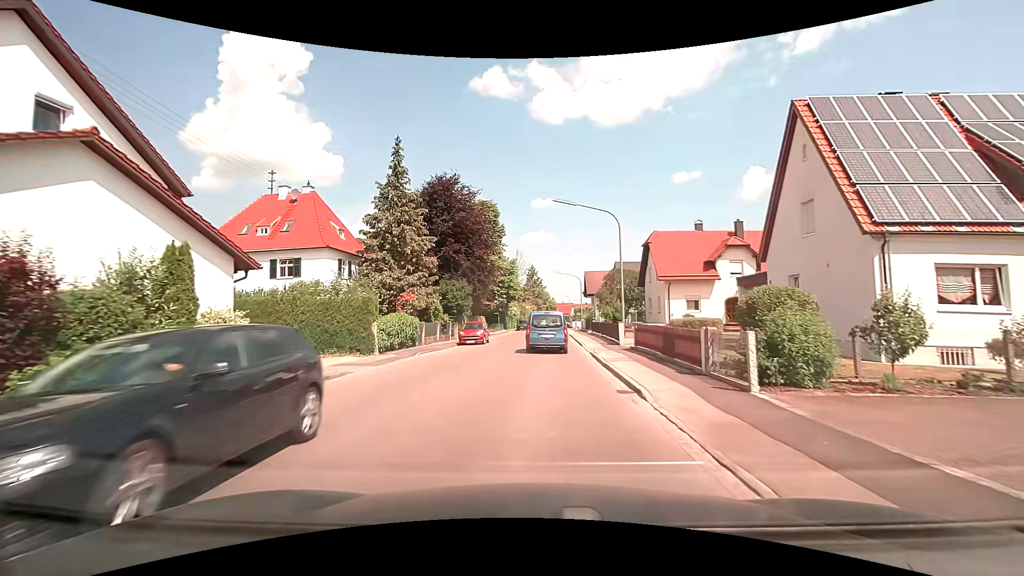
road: unclassified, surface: asphalt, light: Day
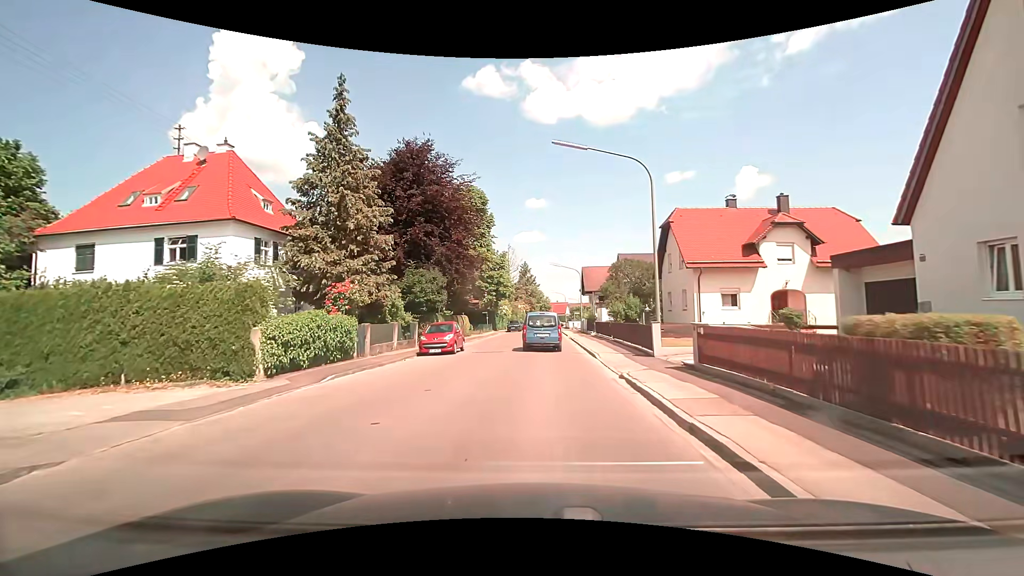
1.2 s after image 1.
(0.0, +9.0) m; 0°
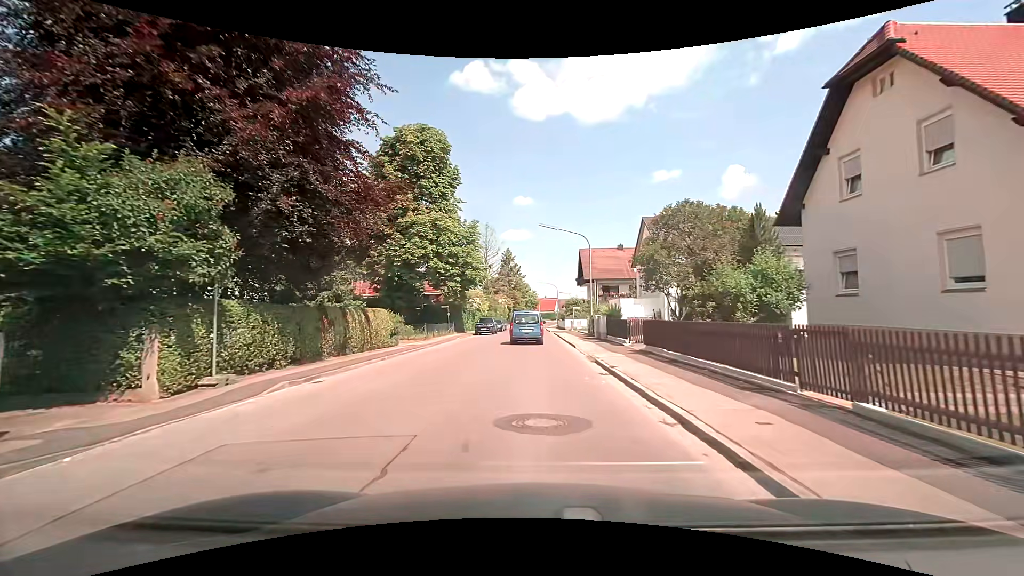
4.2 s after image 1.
(+0.4, +22.7) m; +1°
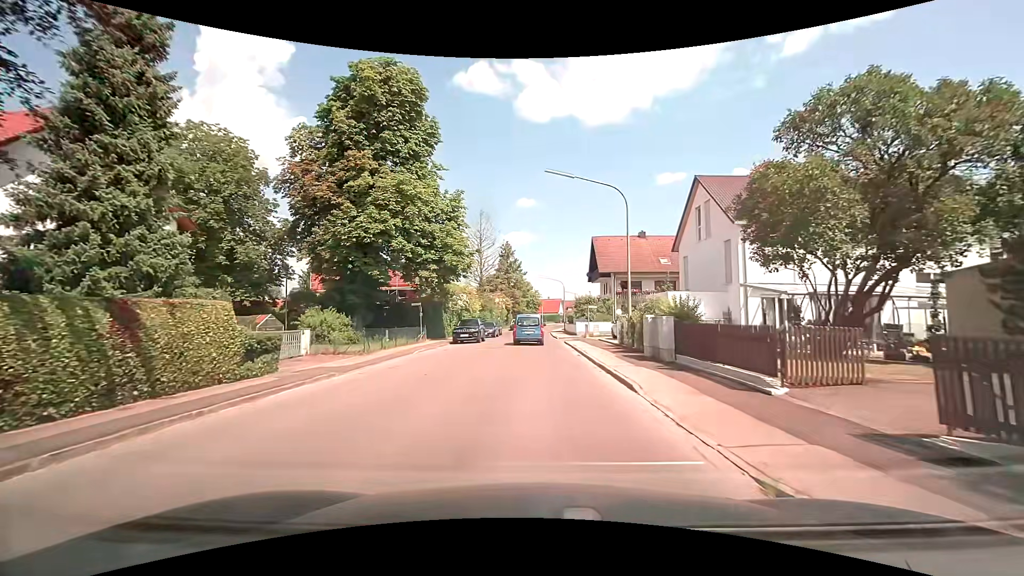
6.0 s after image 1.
(0.0, +13.5) m; 0°
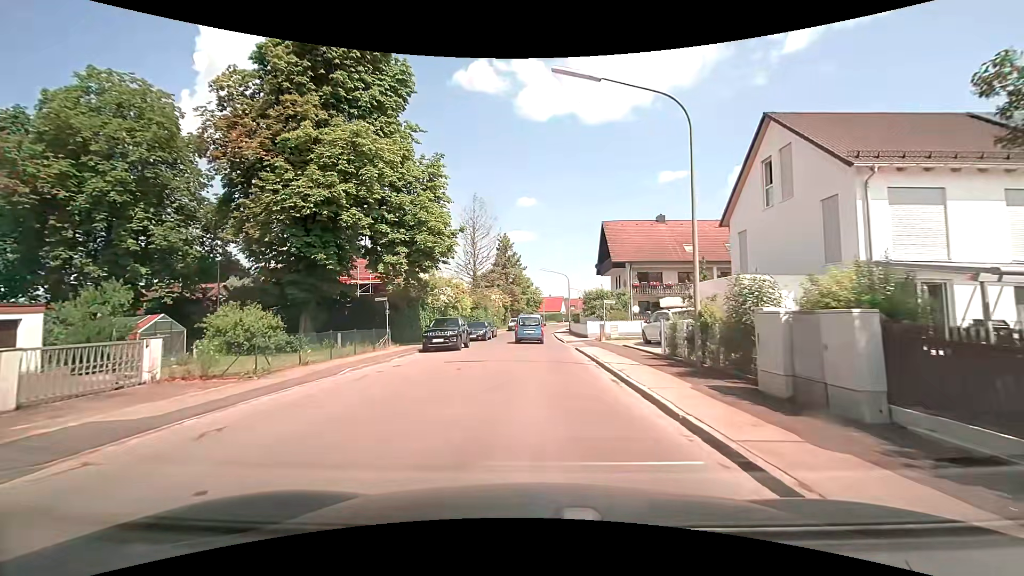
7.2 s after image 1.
(0.0, +9.0) m; 0°
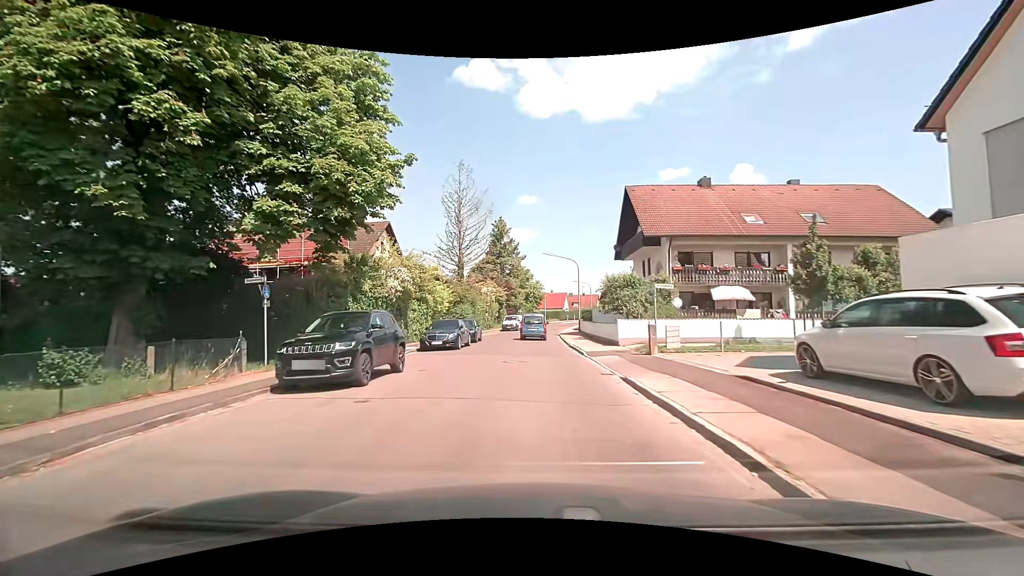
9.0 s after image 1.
(0.0, +13.4) m; +1°
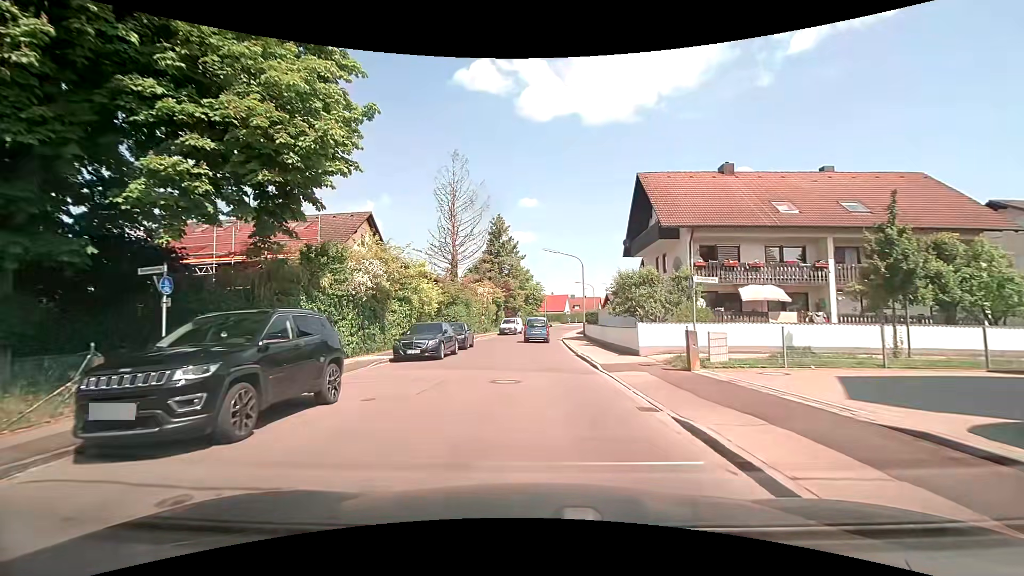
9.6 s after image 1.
(0.0, +4.5) m; -1°
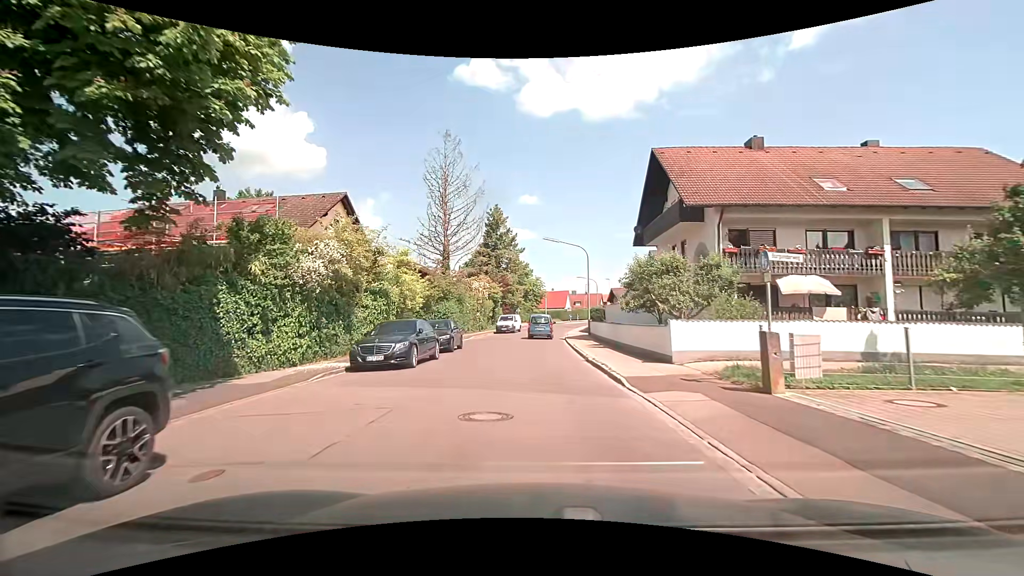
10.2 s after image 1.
(+0.1, +4.5) m; +1°
